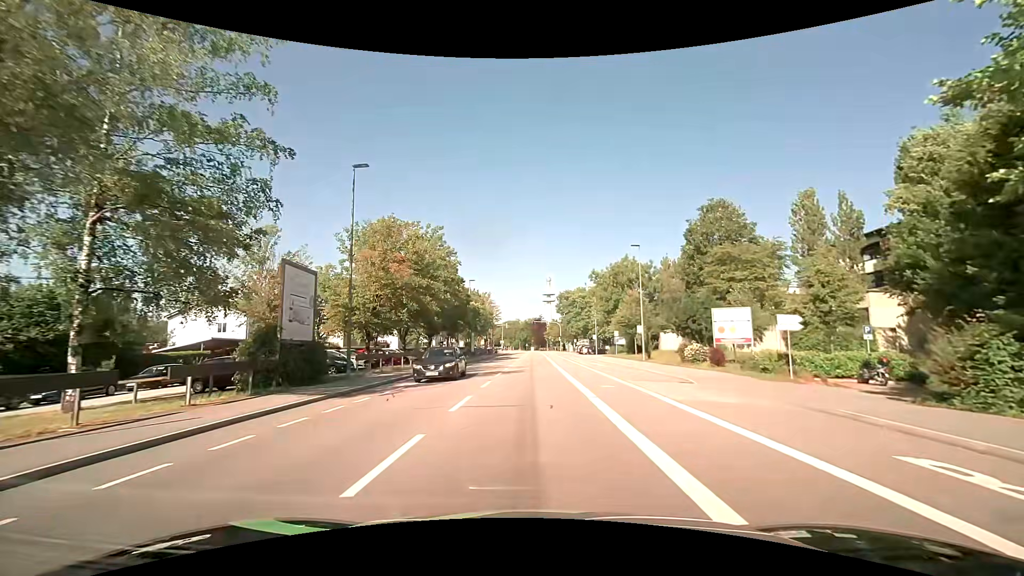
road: tertiary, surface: asphalt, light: Day
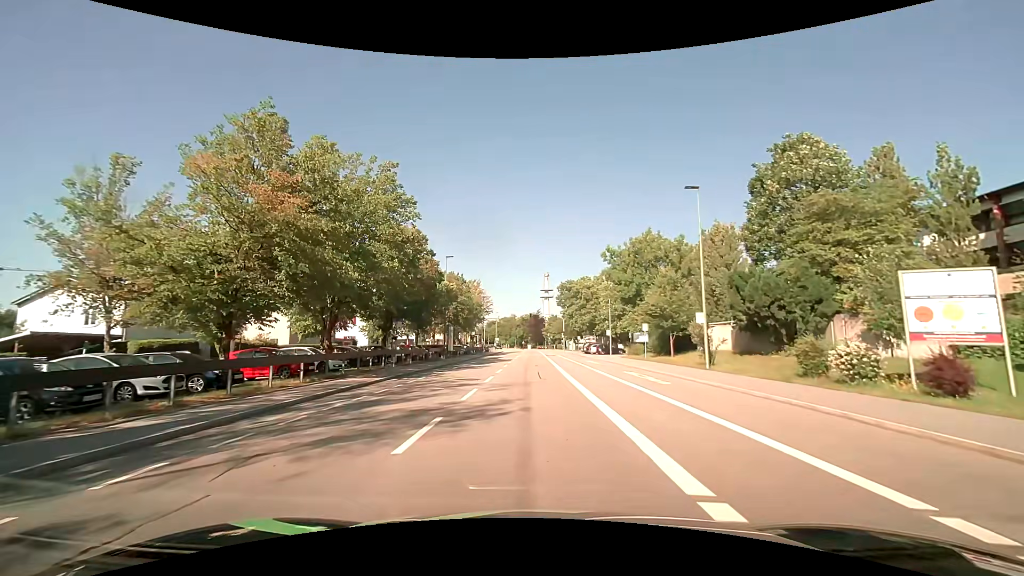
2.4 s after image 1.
(+0.2, +16.2) m; +1°
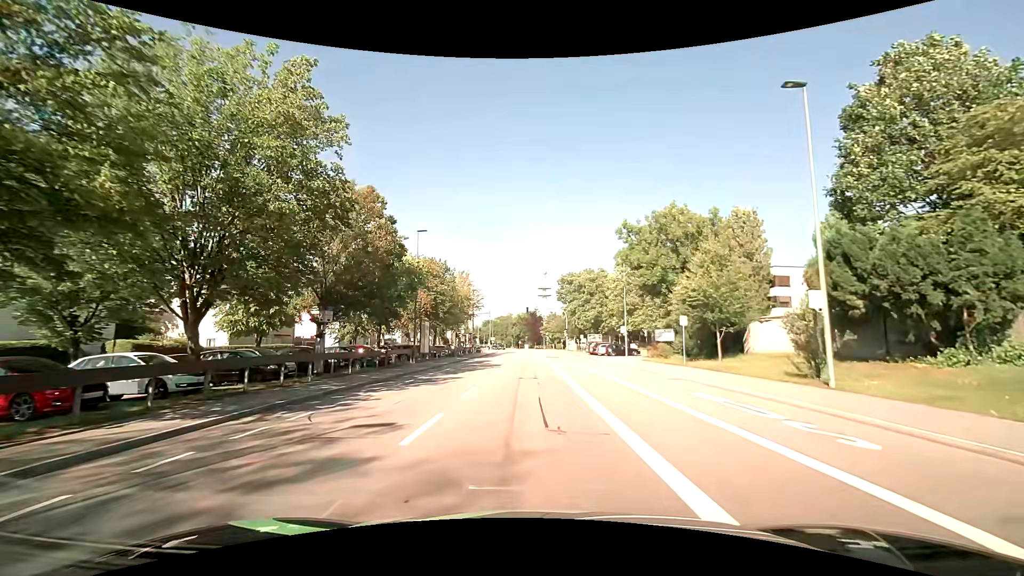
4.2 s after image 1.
(+0.1, +11.5) m; 0°
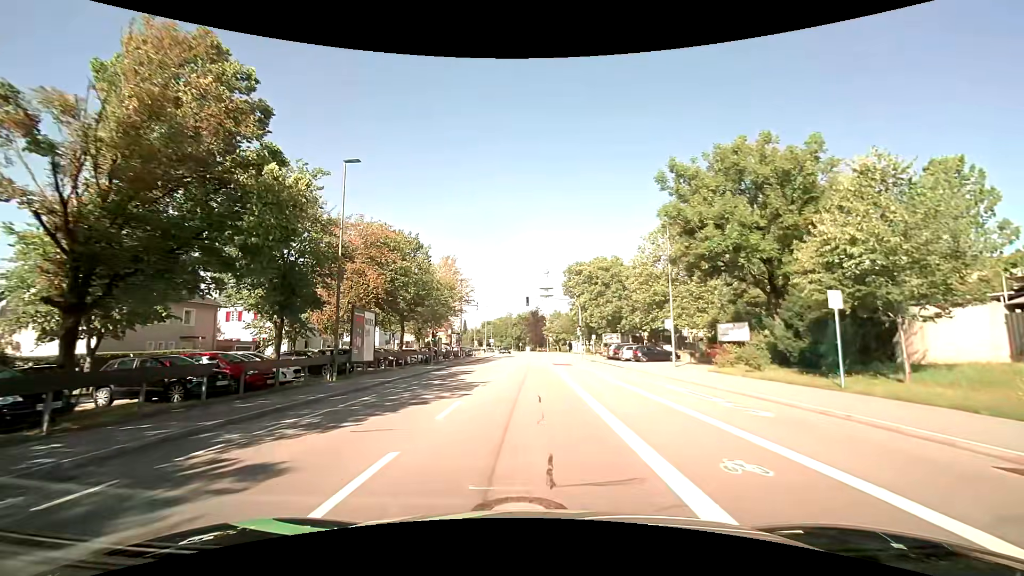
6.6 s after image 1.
(0.0, +15.4) m; -1°
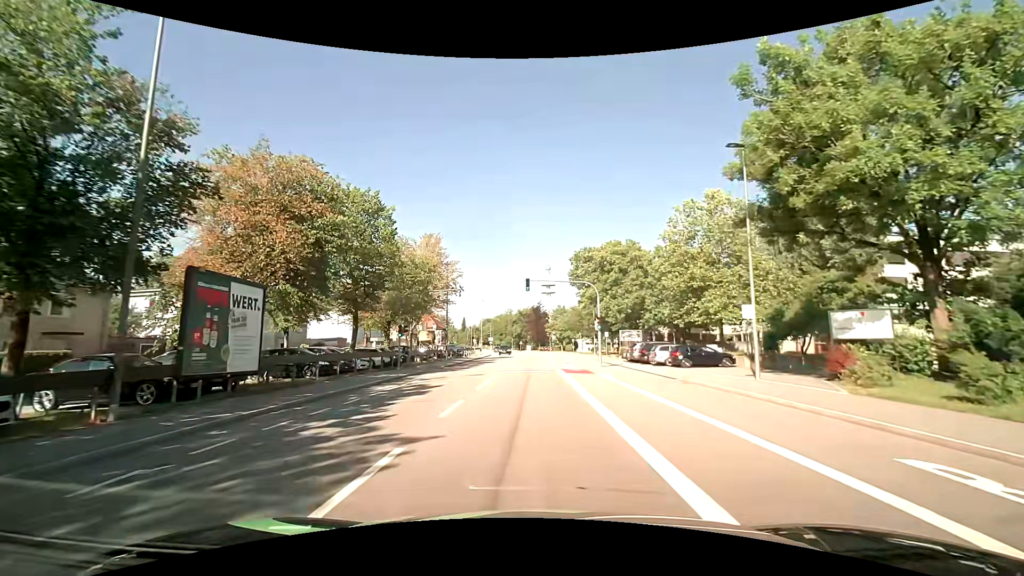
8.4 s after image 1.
(+0.1, +11.8) m; 0°
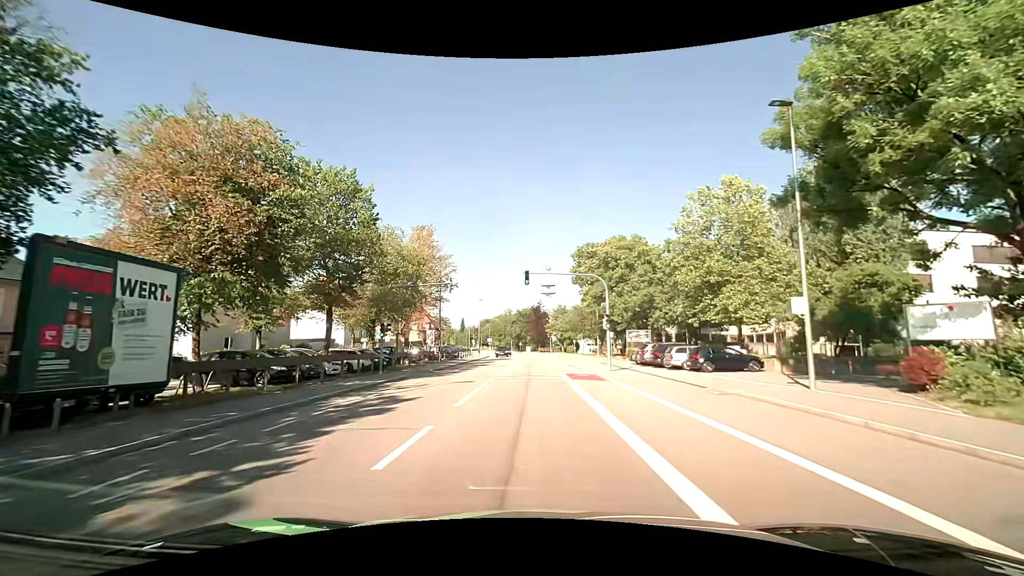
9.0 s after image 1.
(0.0, +4.0) m; +1°
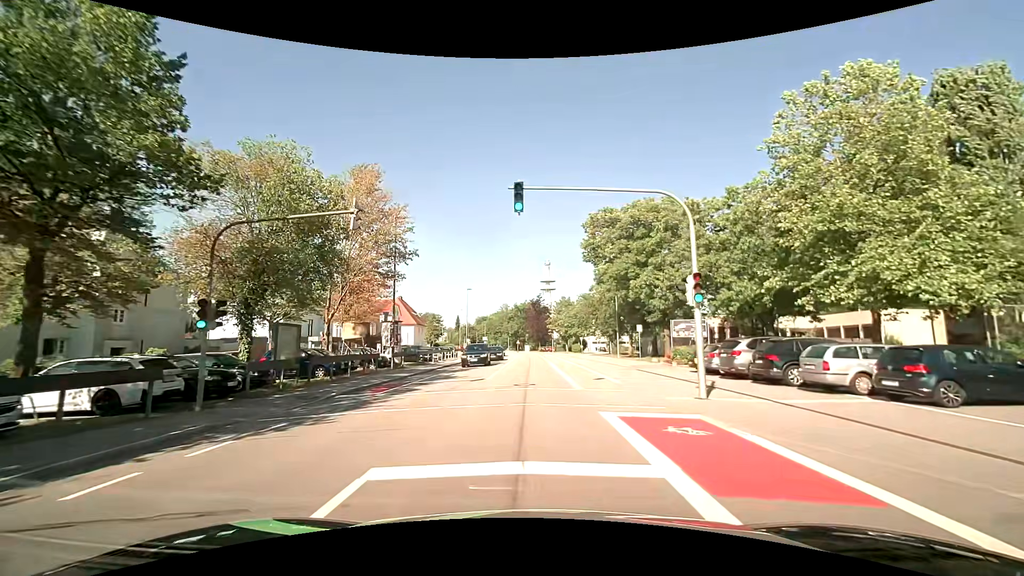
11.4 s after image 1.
(-0.1, +16.3) m; 0°
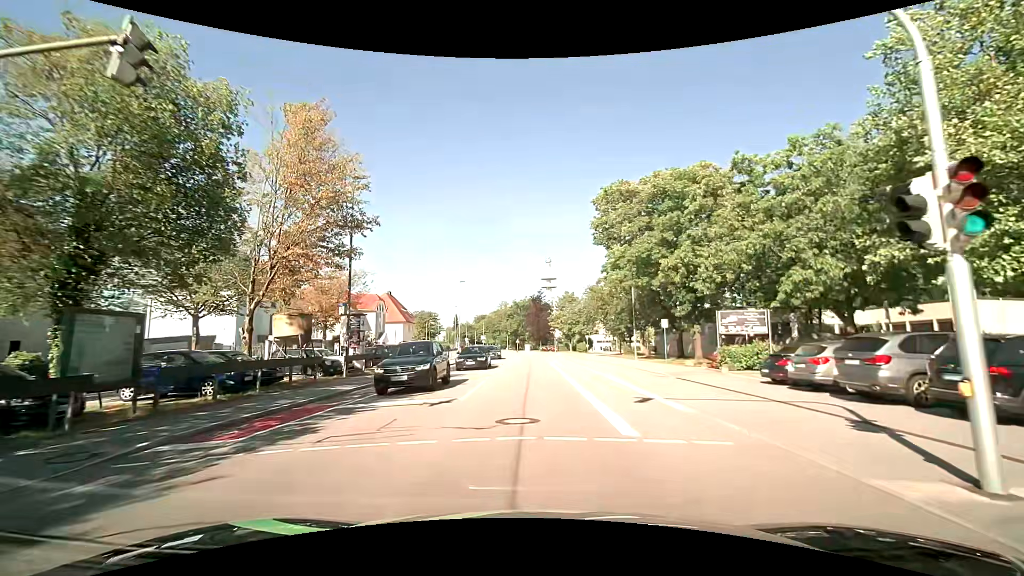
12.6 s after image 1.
(0.0, +8.3) m; -1°
(0, +10) (0, +20) (0, +30) (0, +40) (0, +50) (0, +60) (0, +70) (0, +80) (-1, +90) (-2, +100) m
